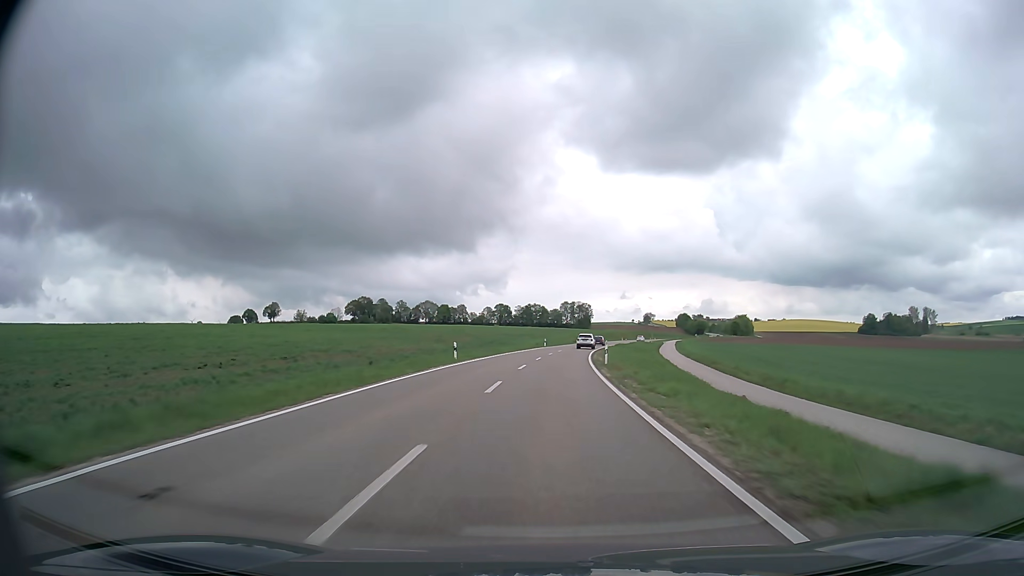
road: secondary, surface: asphalt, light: Day
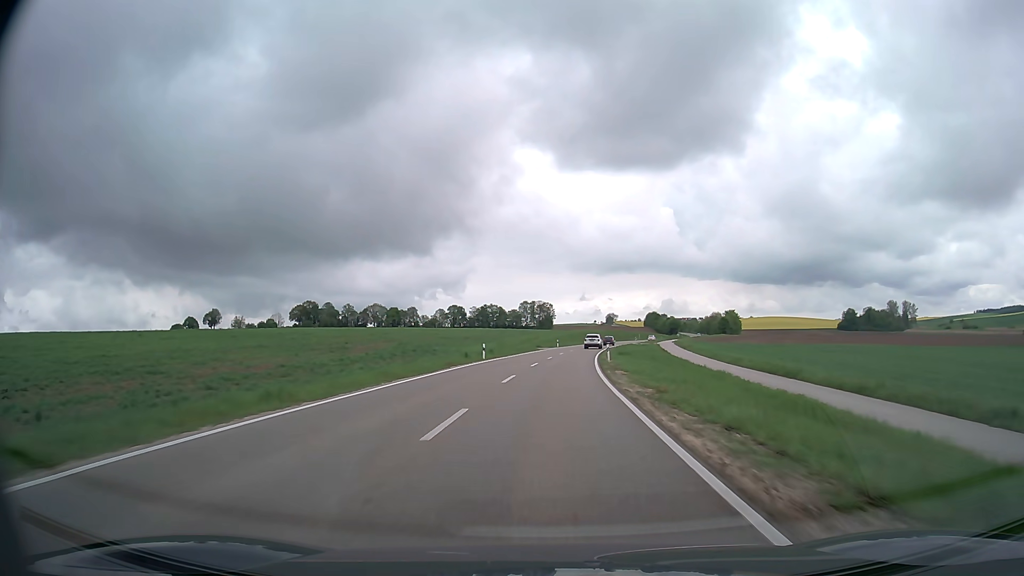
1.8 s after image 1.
(+1.2, +43.7) m; +3°
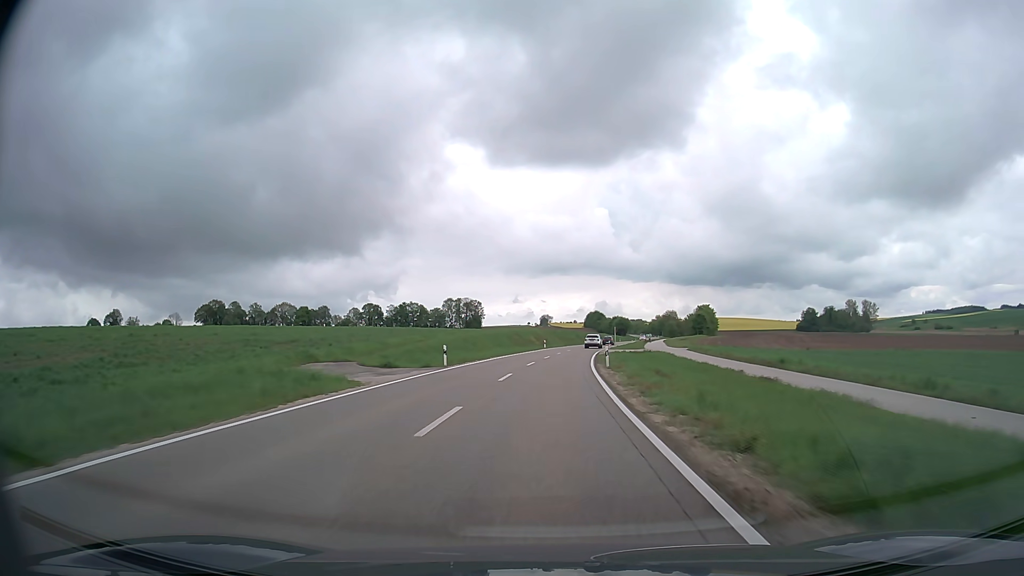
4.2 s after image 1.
(+3.1, +59.7) m; +6°
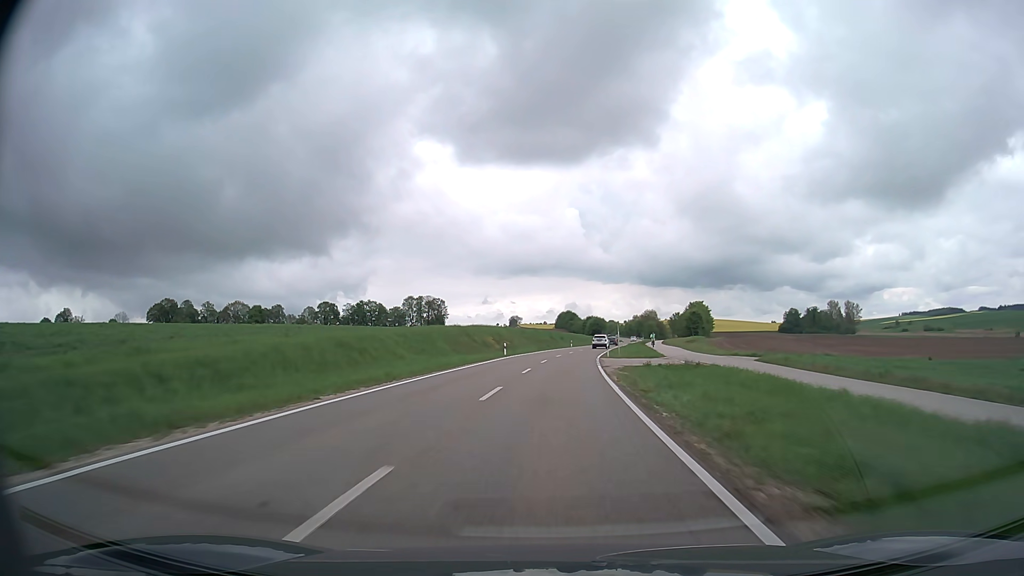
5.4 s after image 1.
(+0.6, +30.5) m; +2°
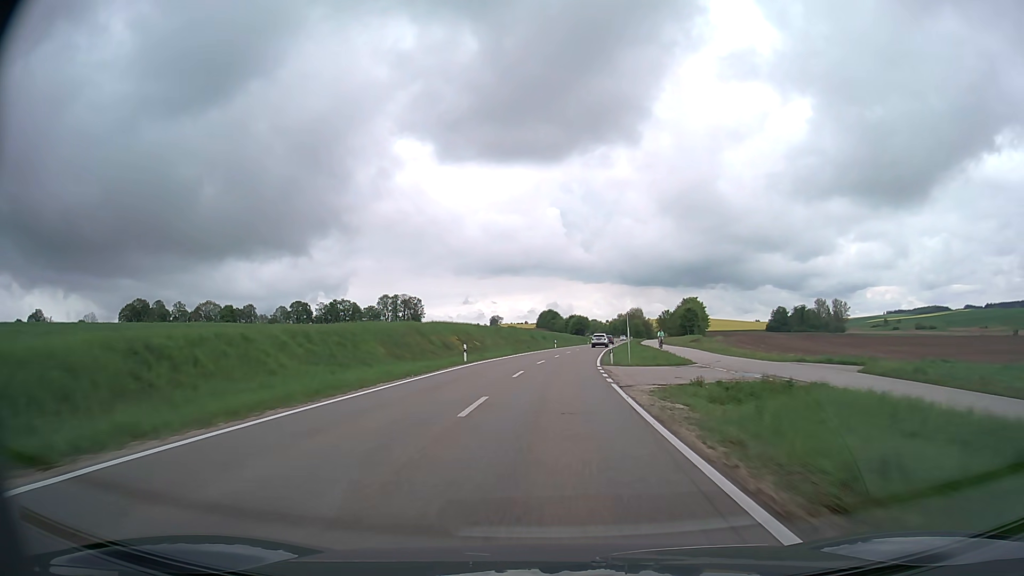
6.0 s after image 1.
(+0.2, +15.4) m; +2°
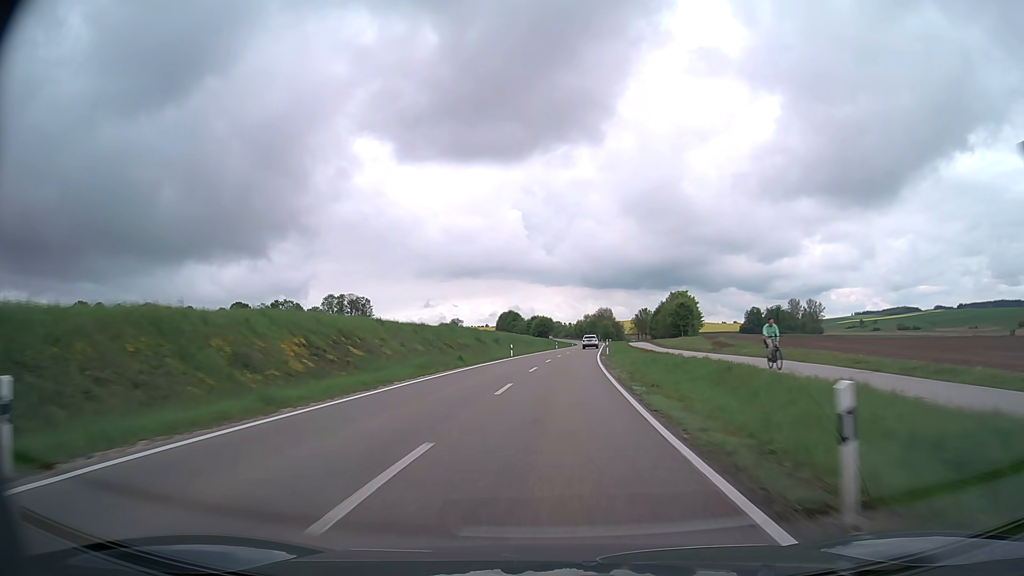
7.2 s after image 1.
(+0.8, +31.2) m; +3°
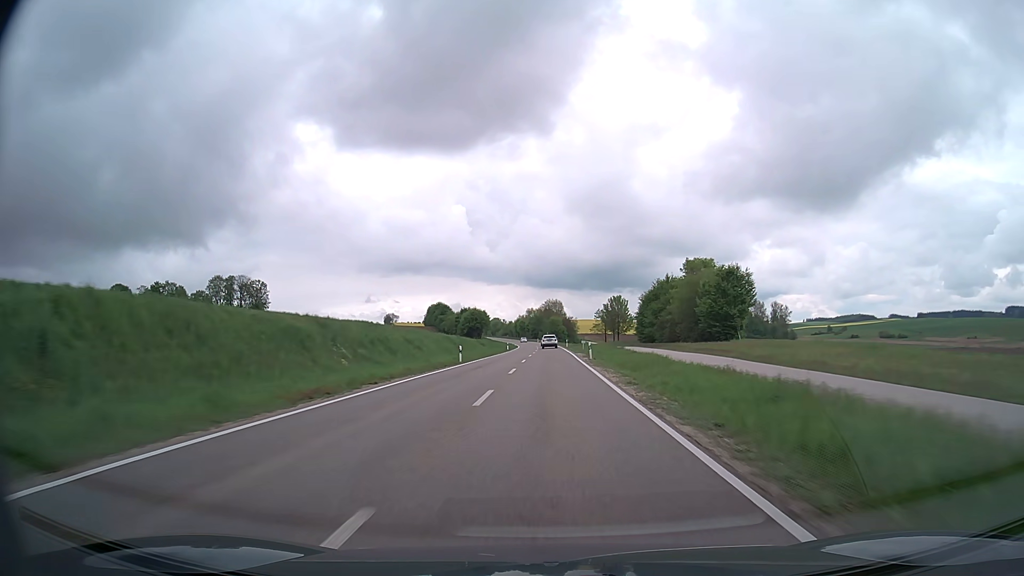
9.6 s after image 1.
(+3.1, +63.7) m; +5°
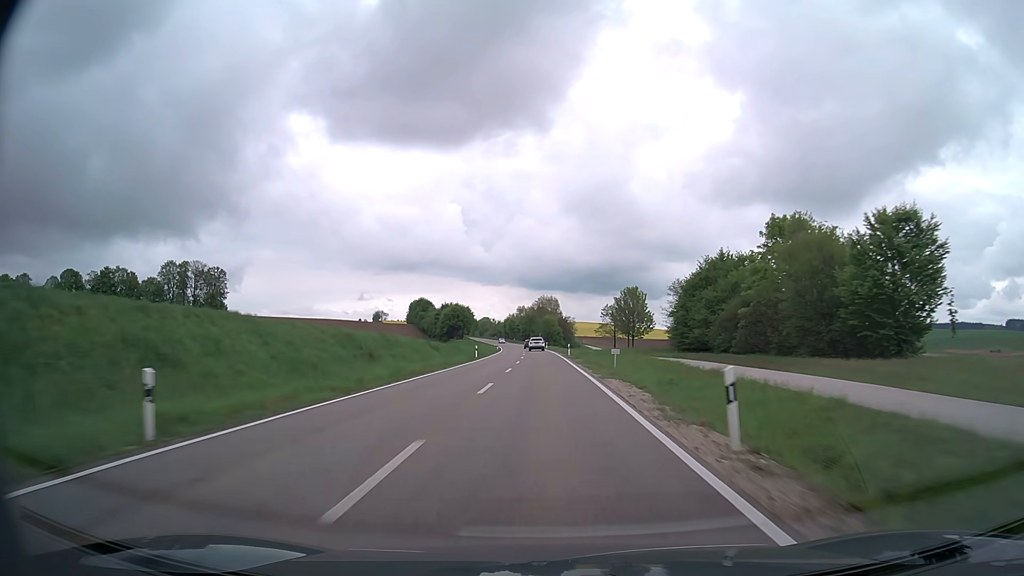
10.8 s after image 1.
(+0.3, +32.6) m; +1°
(0, +10) (0, +20) (0, +30) (0, +40) (0, +50) (0, +60) (-1, +70) (-1, +80) (-1, +90) (-2, +100) m
